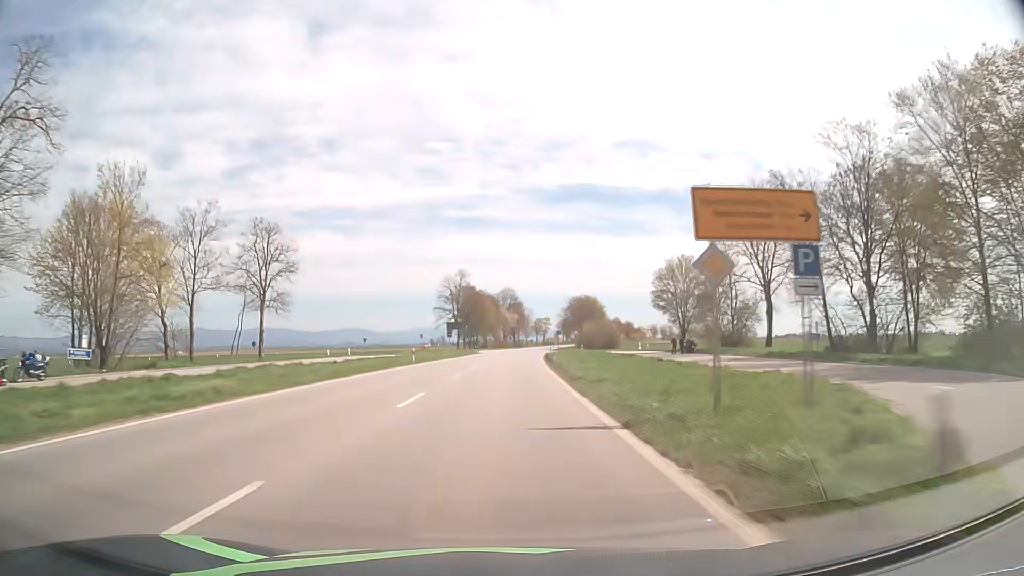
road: primary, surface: asphalt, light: Day
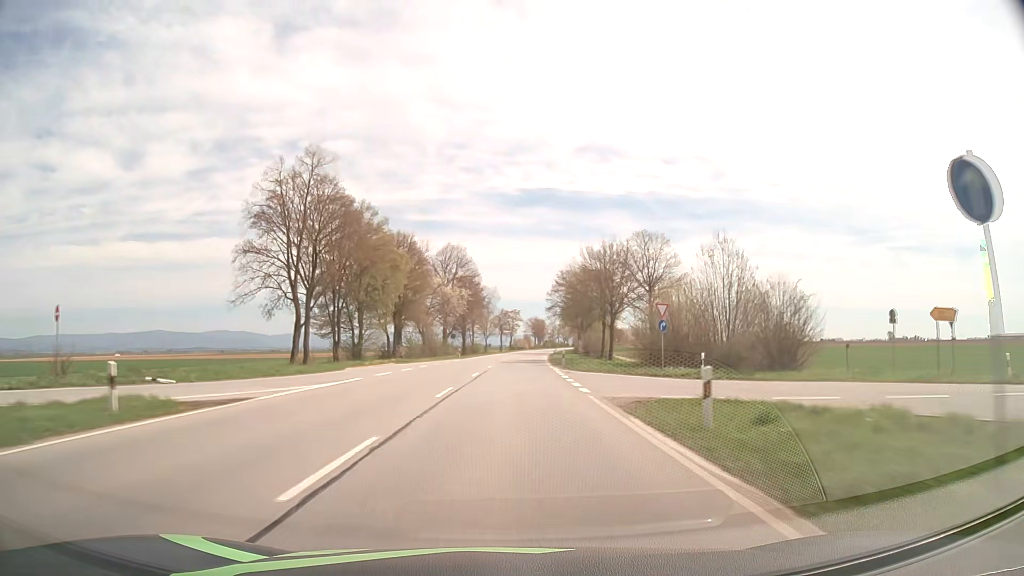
(+2.2, +79.6) m; +3°
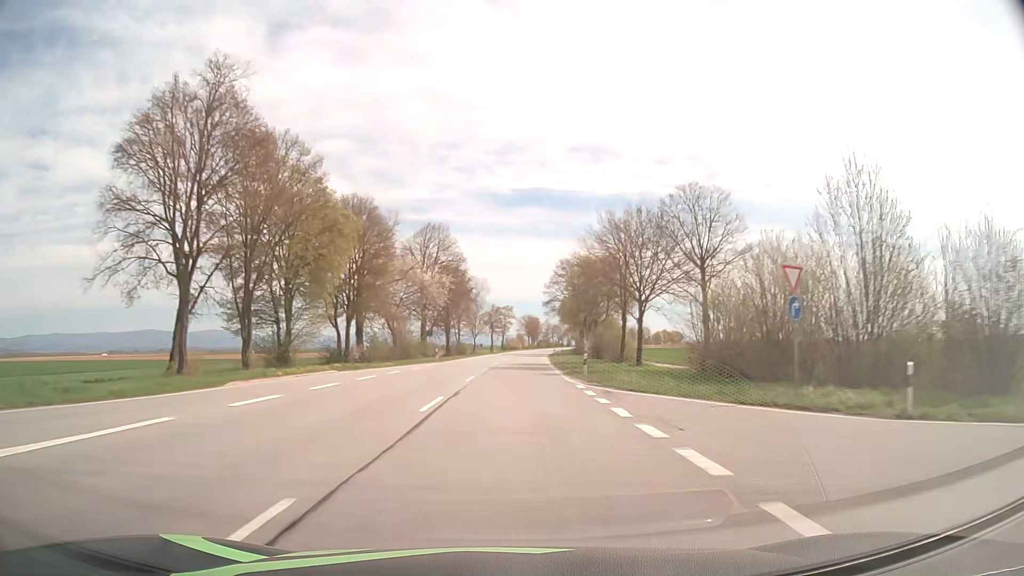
(+0.1, +15.8) m; +1°
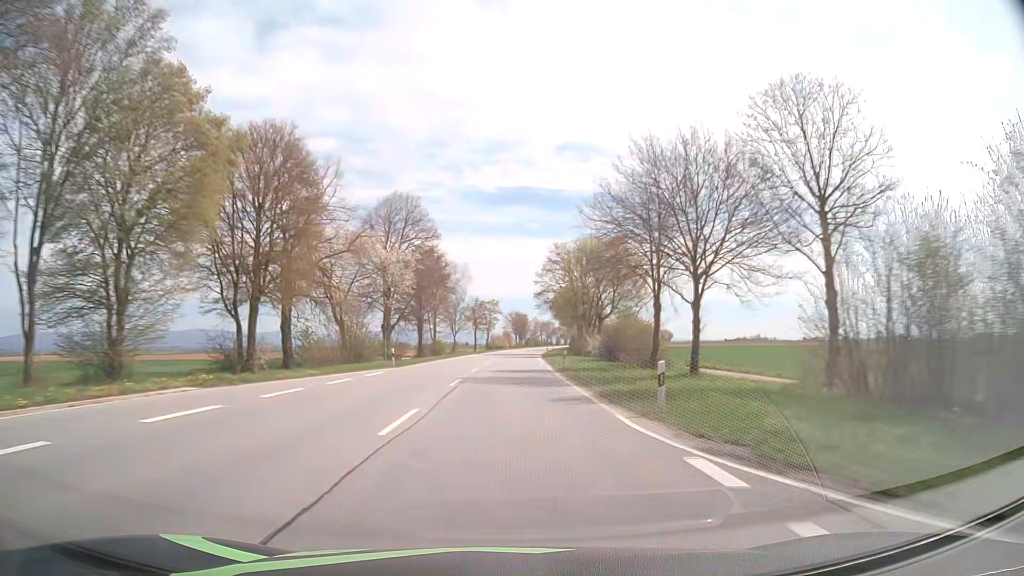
(+0.1, +15.8) m; +1°
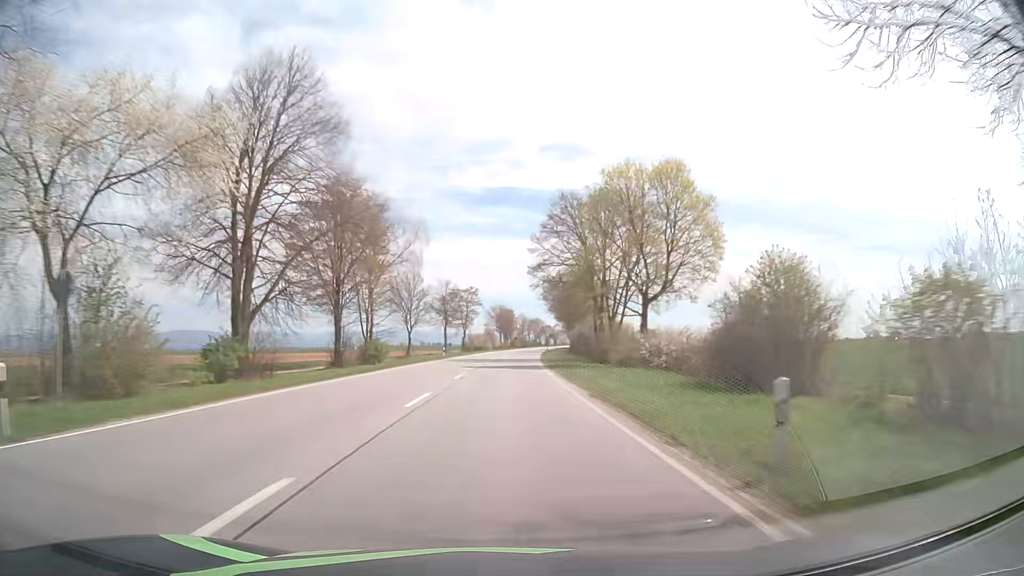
(+0.5, +31.5) m; +2°
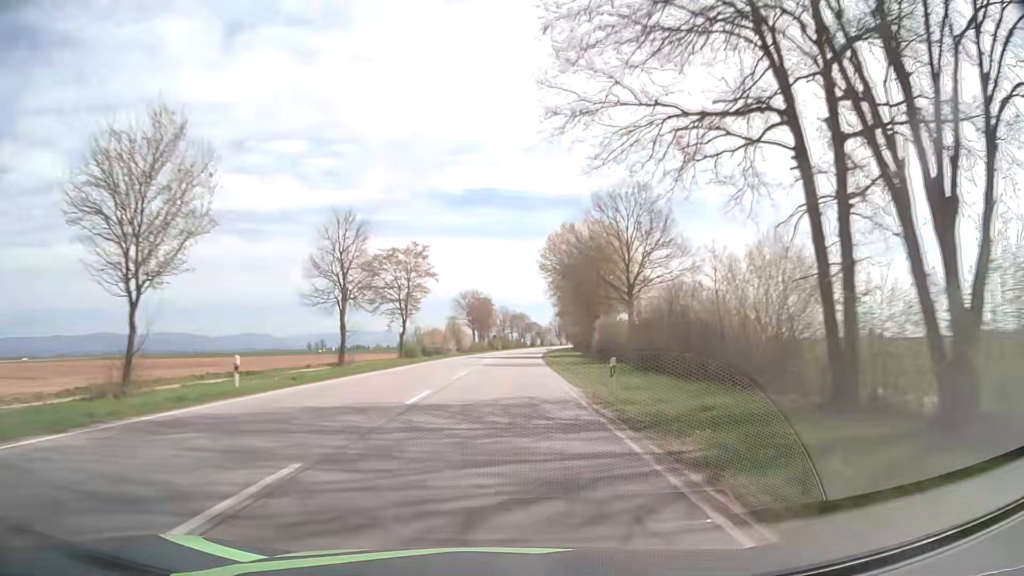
(+0.7, +47.2) m; +1°
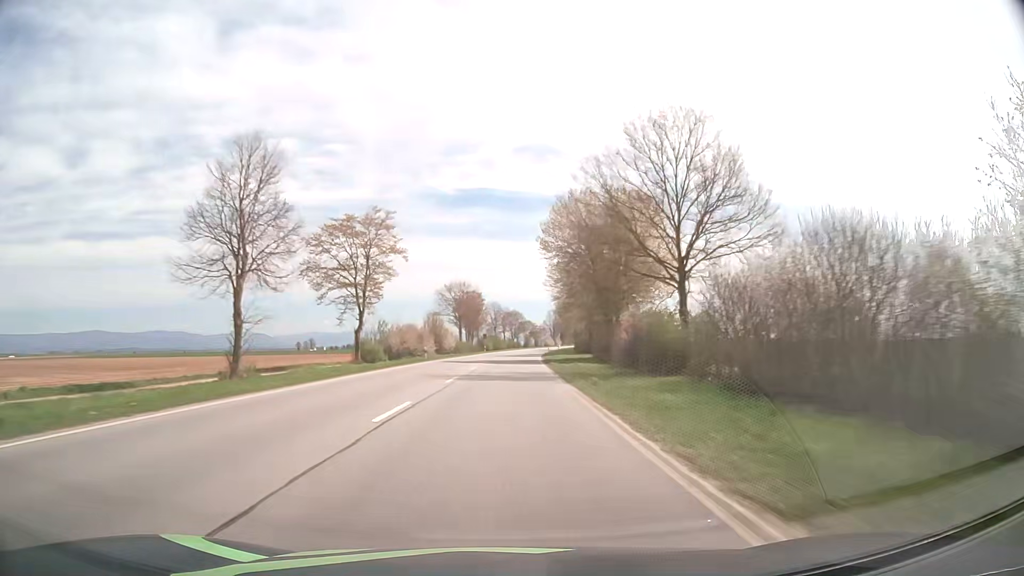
(+0.1, +15.7) m; +1°
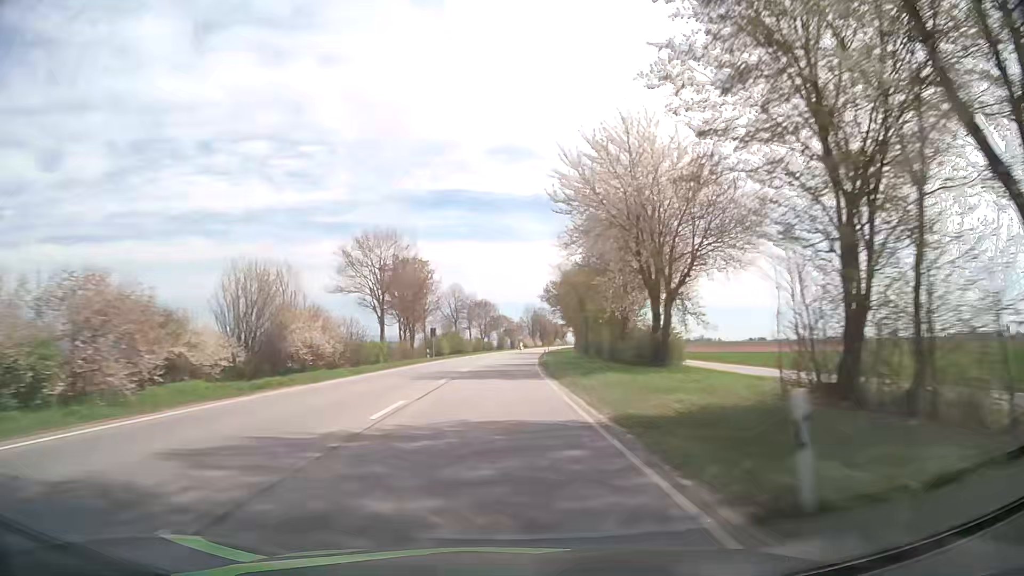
(+1.0, +47.1) m; +2°
(0, +10) (0, +20) (0, +30) (+1, +40) (+1, +50) (+1, +60) (+2, +70) (+2, +80) (+3, +90) (+4, +100) m
